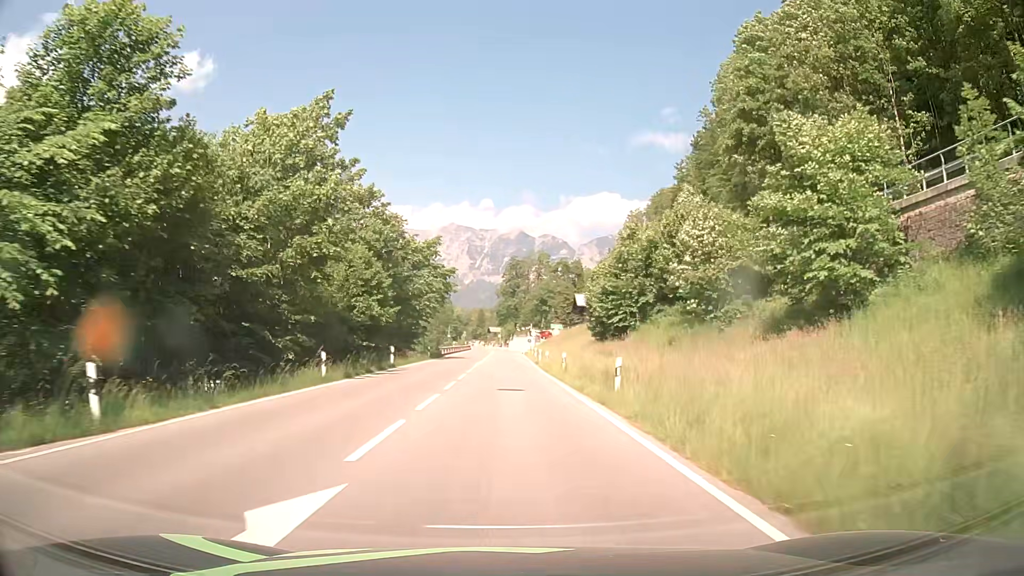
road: primary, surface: asphalt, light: Day
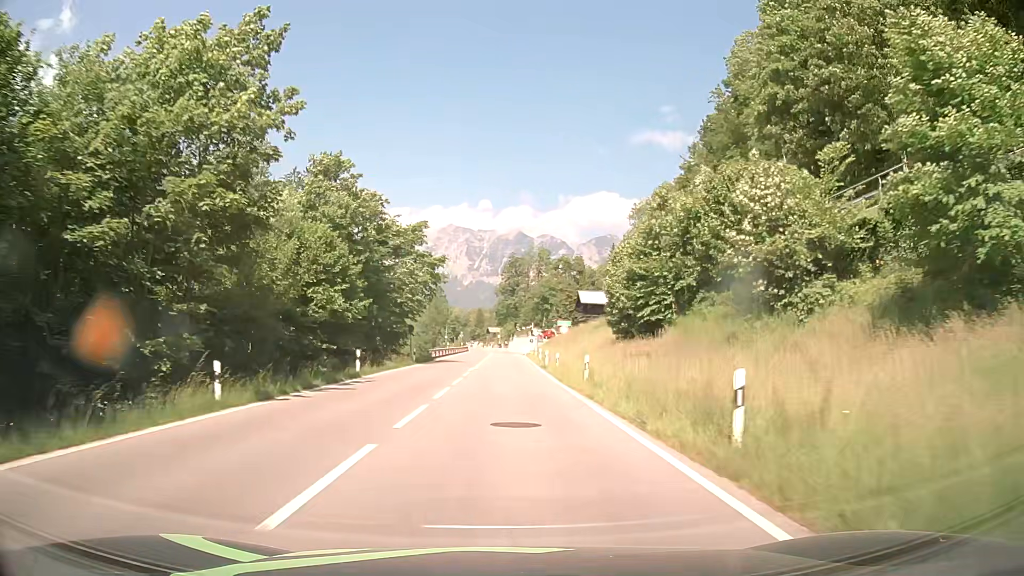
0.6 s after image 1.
(0.0, +8.8) m; 0°
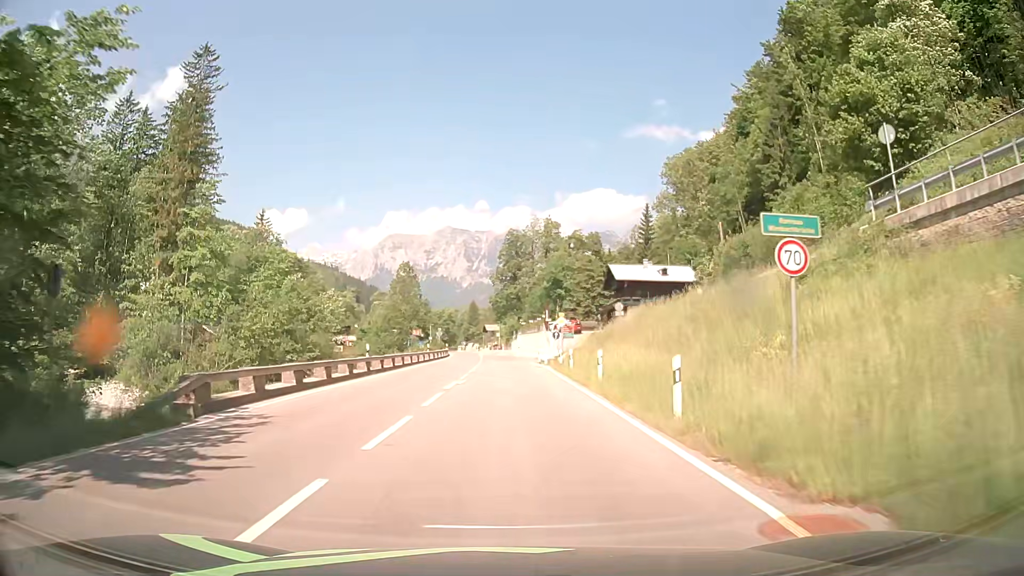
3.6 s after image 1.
(0.0, +44.5) m; 0°
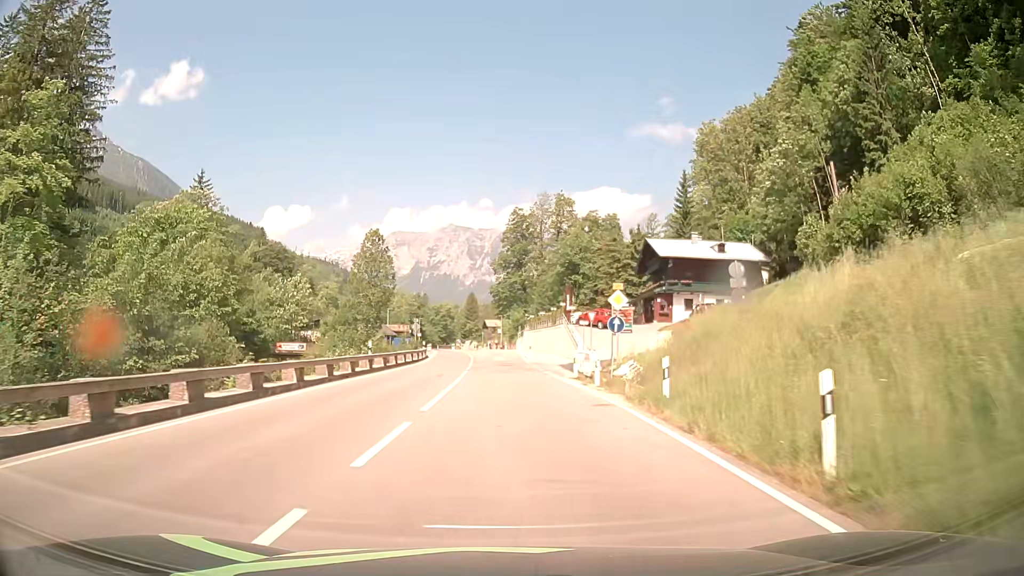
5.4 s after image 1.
(0.0, +25.3) m; 0°
